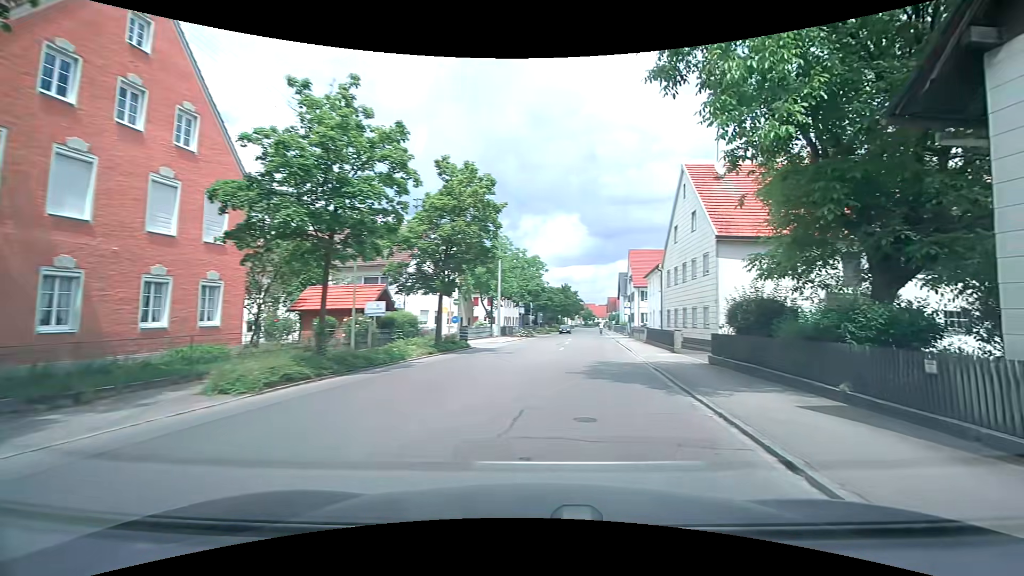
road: tertiary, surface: asphalt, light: Day
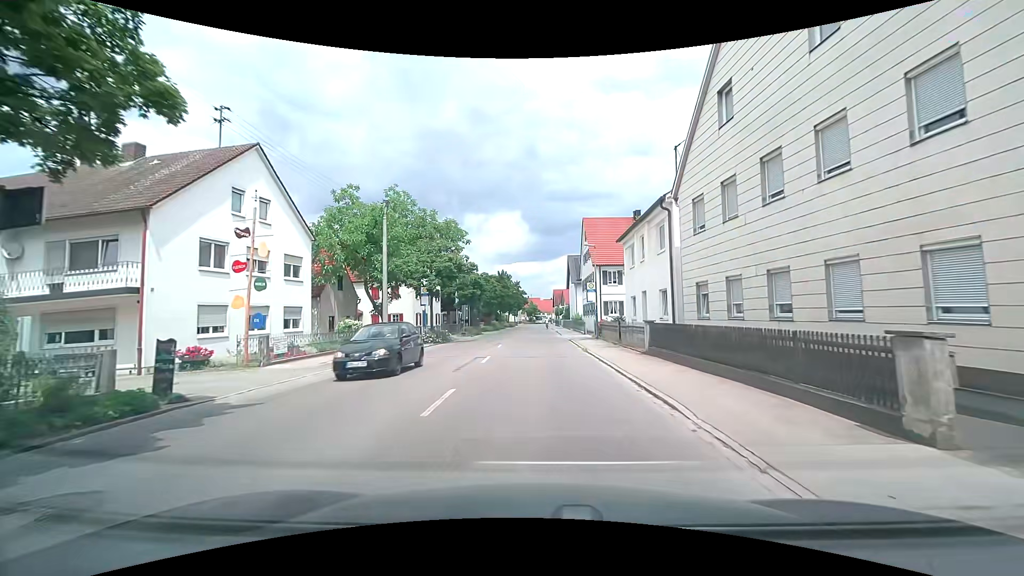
(+2.2, +19.7) m; +8°
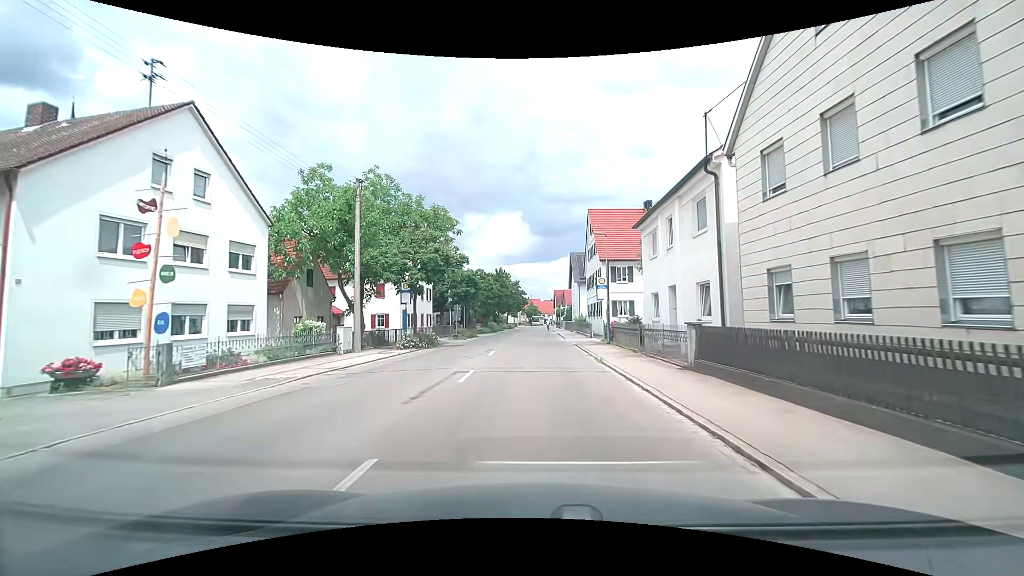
(0.0, +4.9) m; -1°
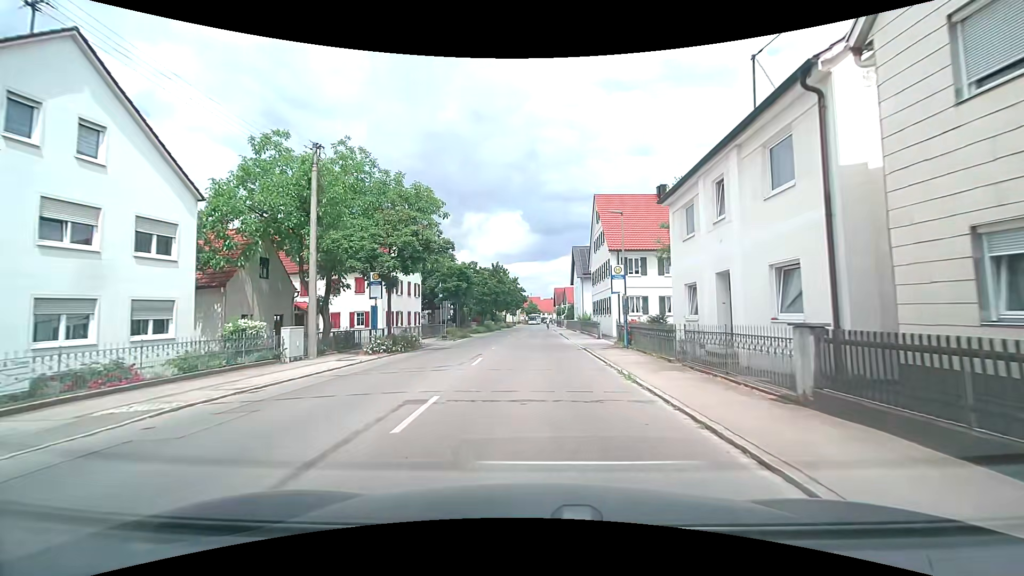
(0.0, +5.2) m; 0°
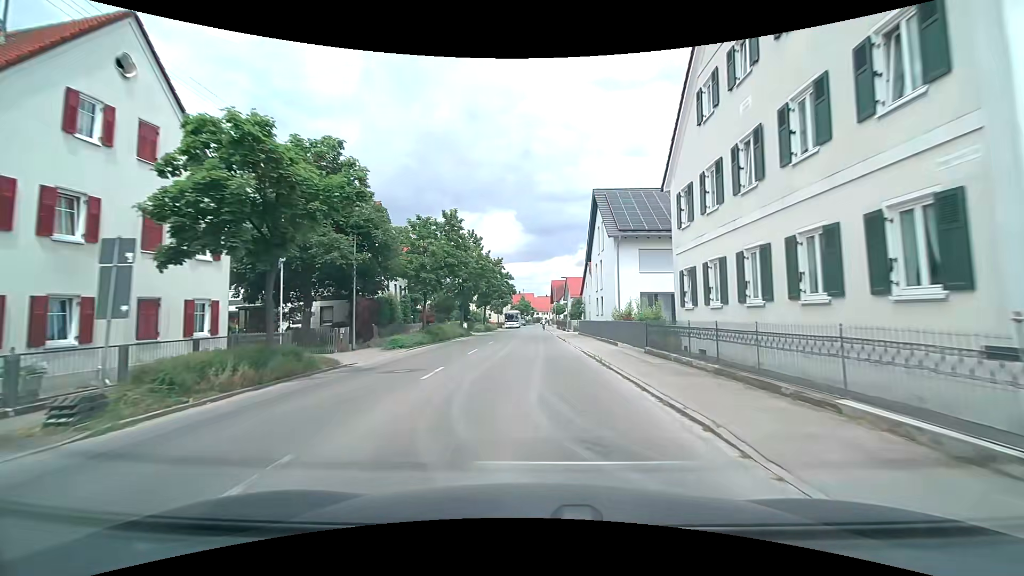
(+0.2, +30.8) m; +1°
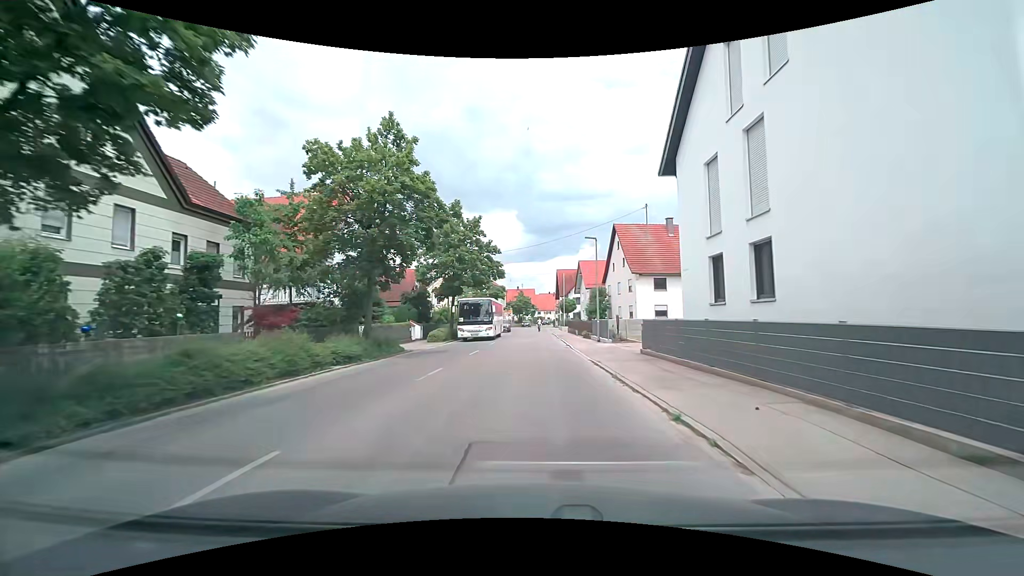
(-0.1, +27.1) m; 0°
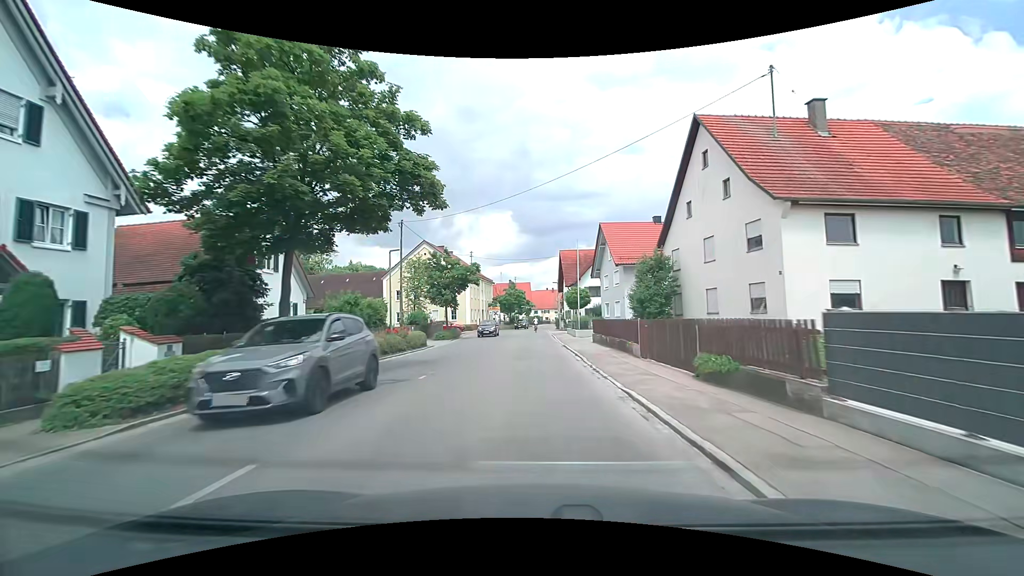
(-0.1, +27.4) m; 0°
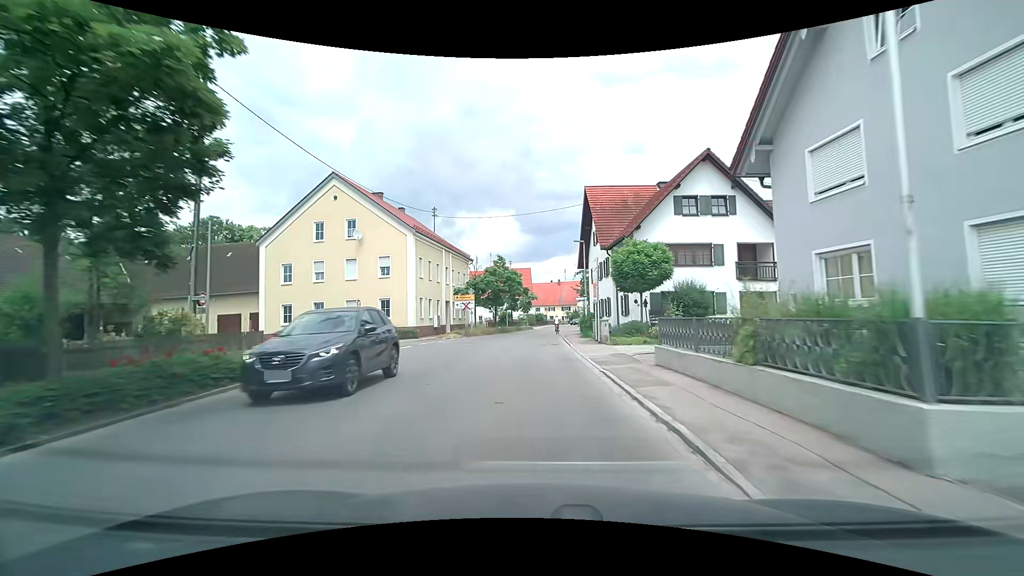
(-0.4, +34.6) m; -1°
(0, +10) (0, +20) (0, +30) (0, +40) (+1, +50) (+2, +60) (+4, +70) (+5, +80) (+7, +90) (+8, +99) m
